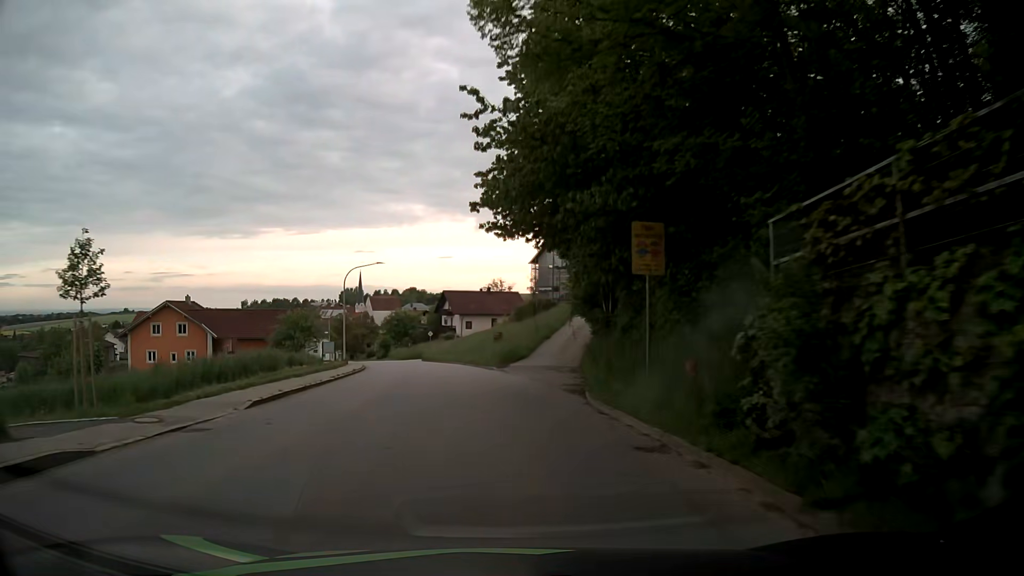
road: tertiary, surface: asphalt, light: Day
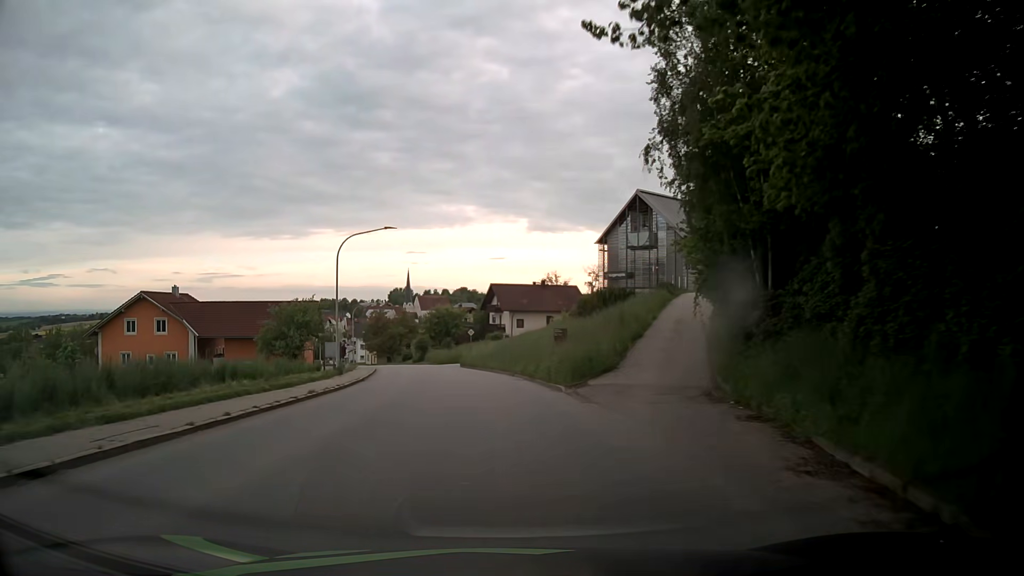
(-0.5, +15.2) m; -5°
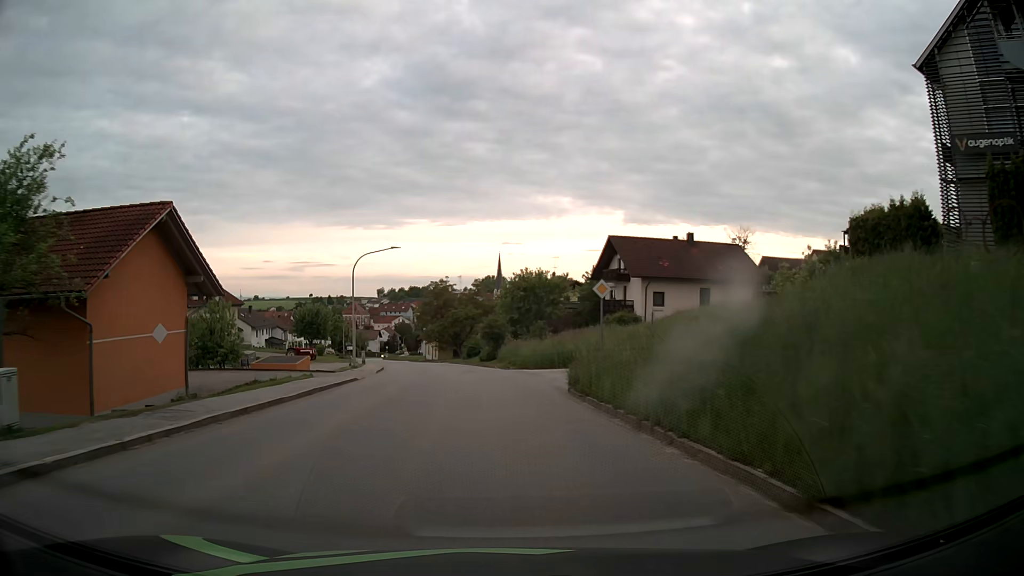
(-2.4, +38.1) m; -7°
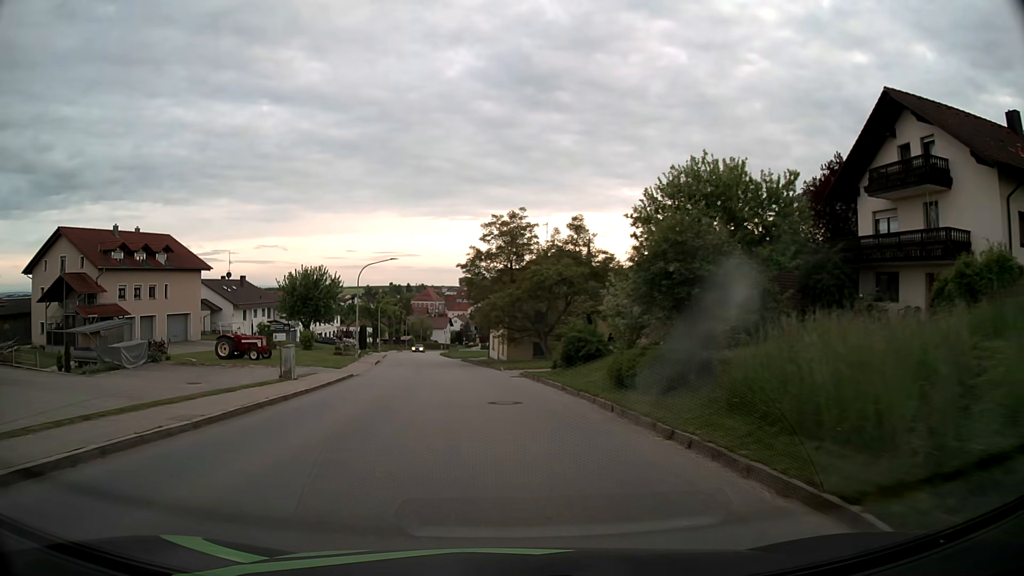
(-2.5, +38.3) m; -7°
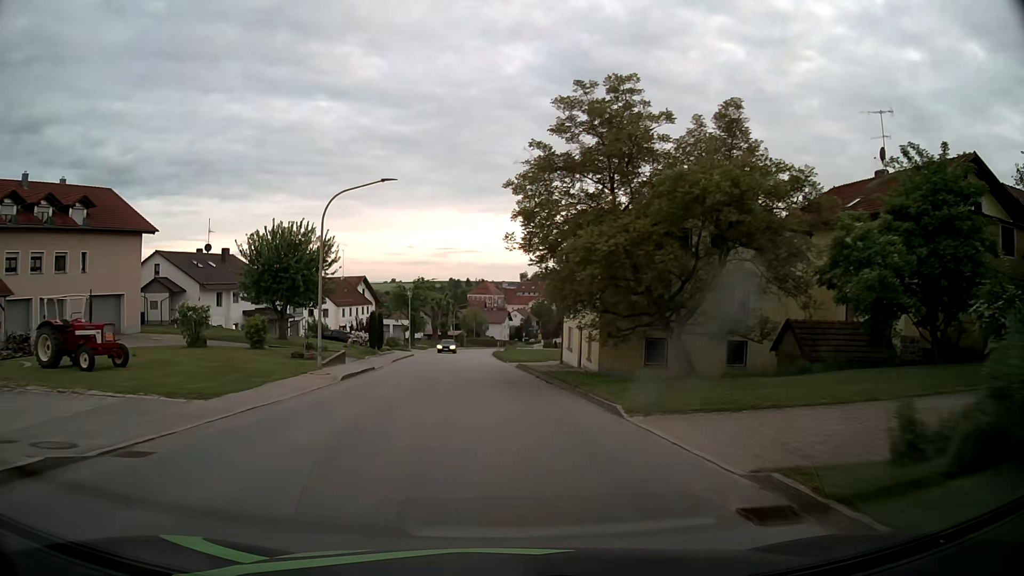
(-1.0, +22.8) m; -5°
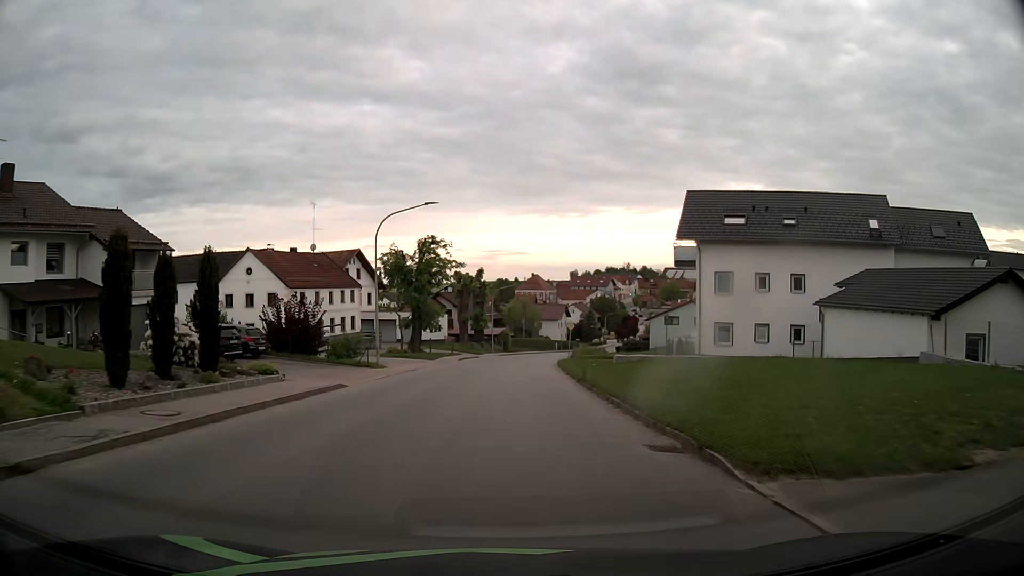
(-1.5, +38.0) m; -4°
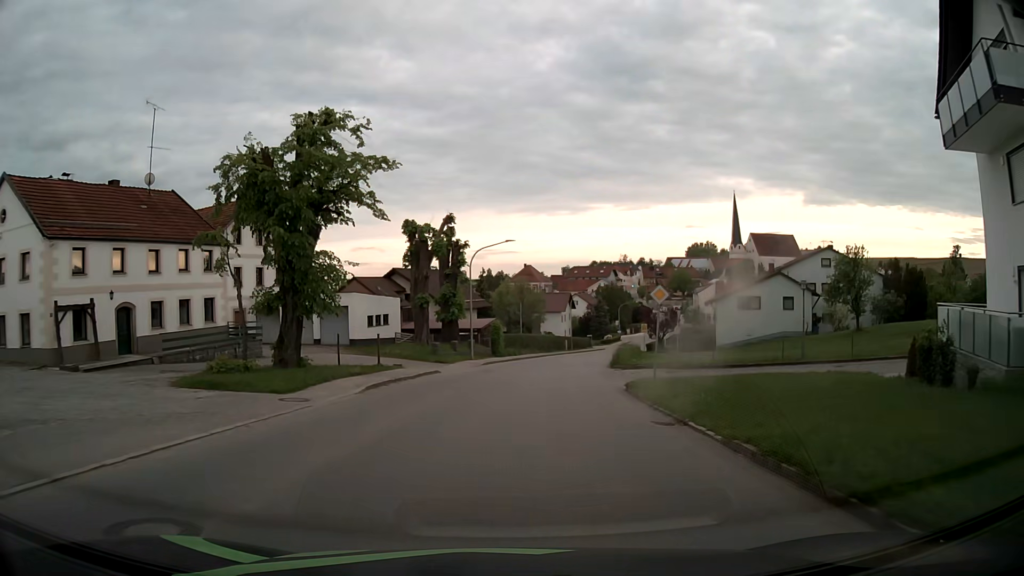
(+0.1, +30.4) m; +1°
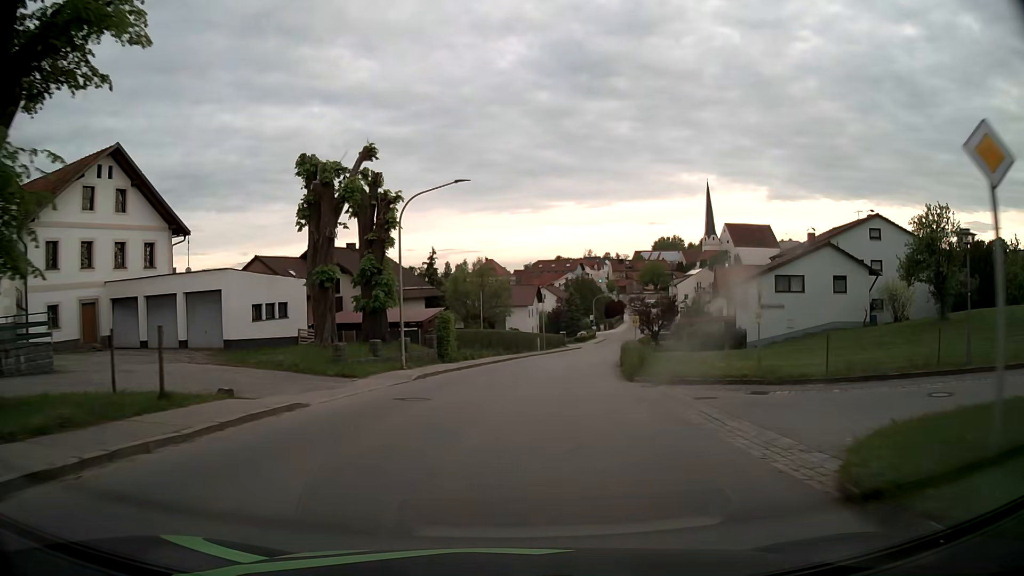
(+0.3, +15.2) m; +3°
(0, +10) (+1, +20) (+2, +30) (+3, +40) (+5, +50) (+7, +59) (+10, +69) (+12, +79) (+15, +89) (+17, +98) m
